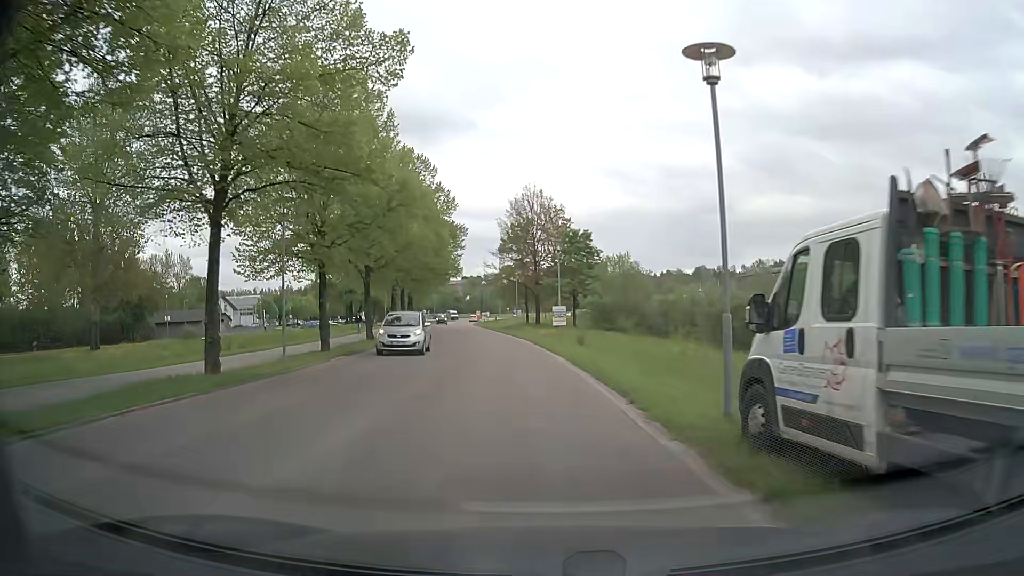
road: tertiary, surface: asphalt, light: Day
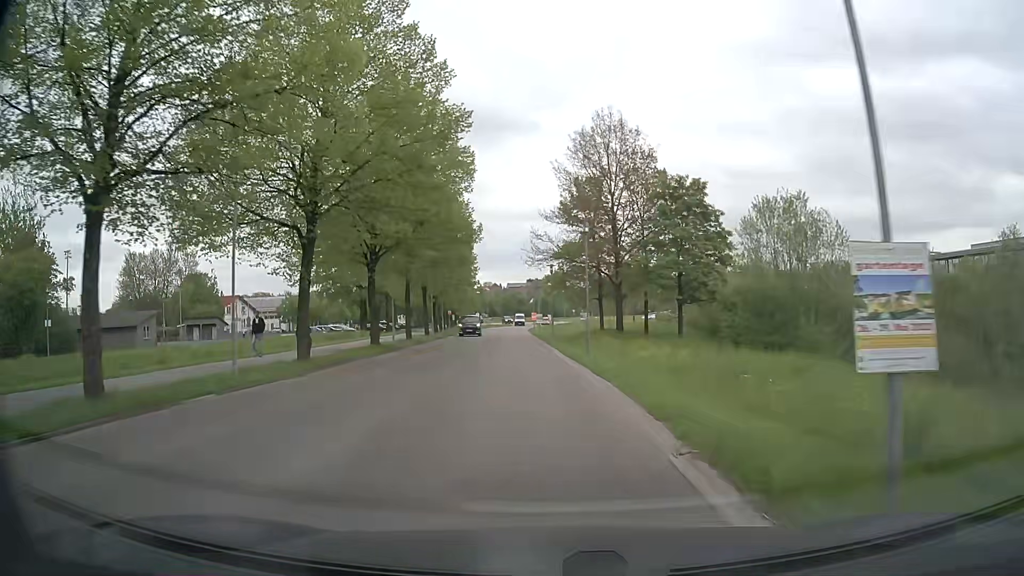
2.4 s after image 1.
(-1.2, +26.8) m; -5°
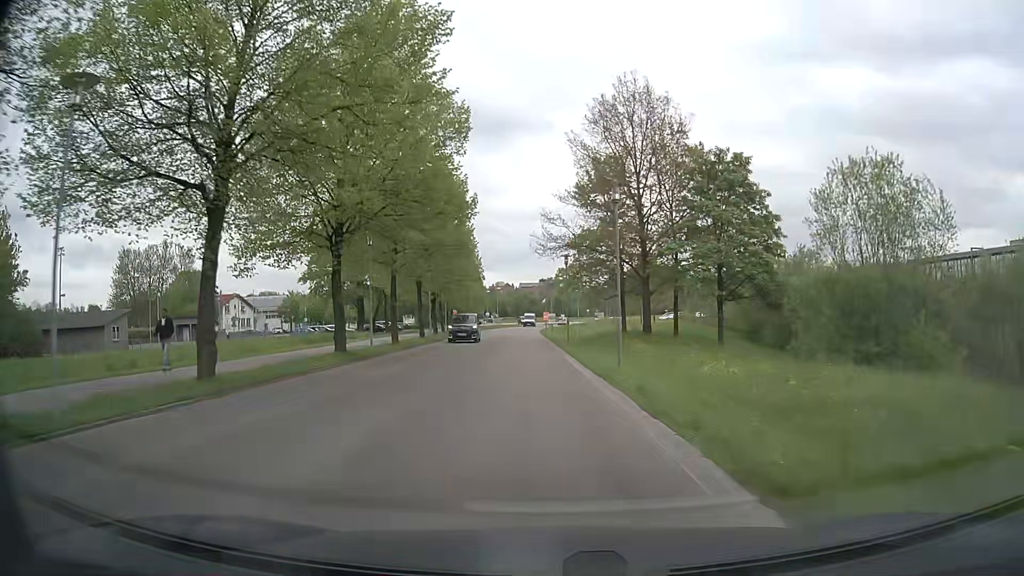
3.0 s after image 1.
(-0.1, +6.9) m; -1°
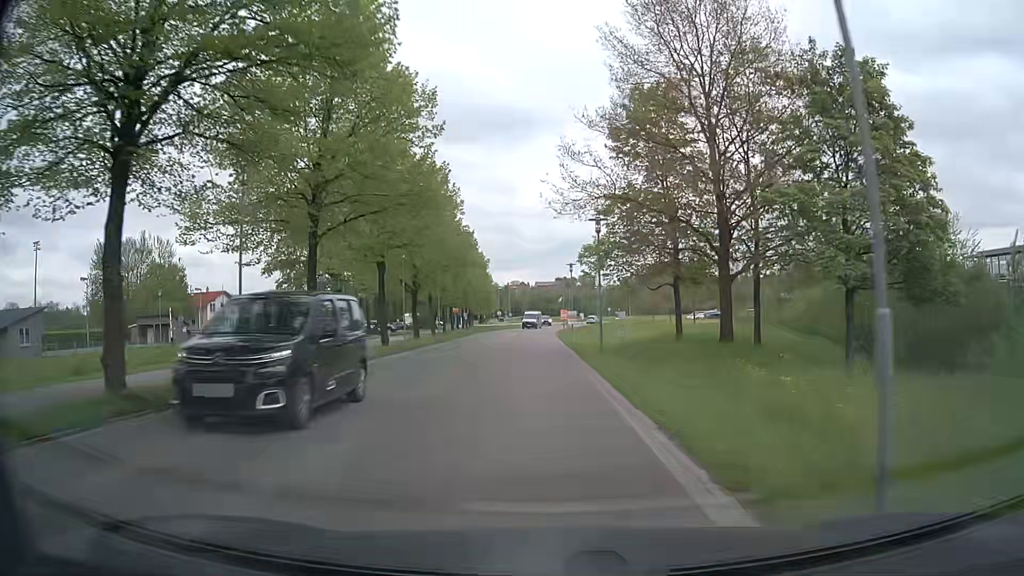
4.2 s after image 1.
(-0.2, +13.9) m; -2°
(0, +10) (0, +20) (0, +30) (-1, +40) (-1, +50) (-1, +60) (-1, +70) (-1, +80) (0, +90) (+2, +100) m
